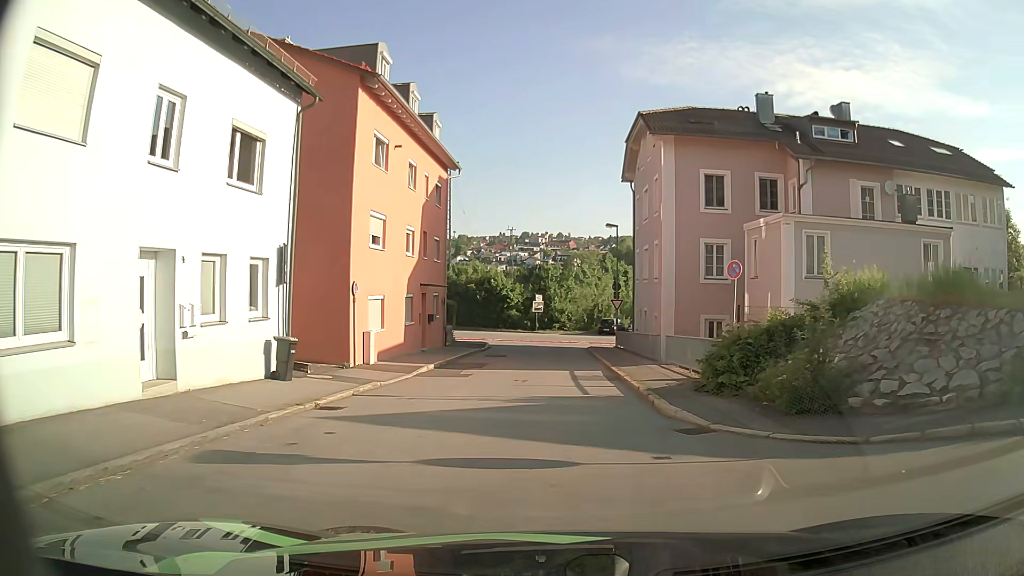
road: residential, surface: asphalt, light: Day
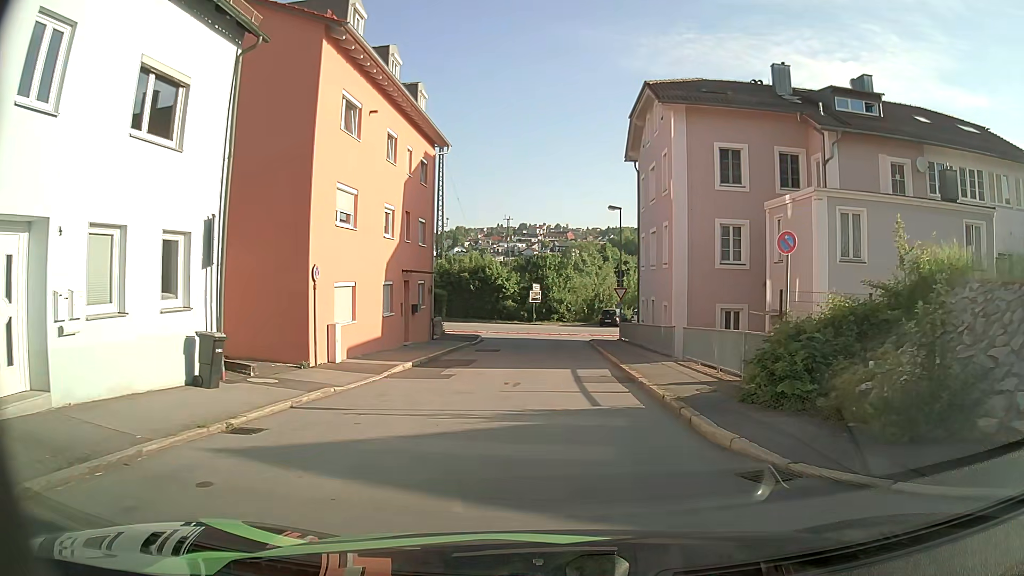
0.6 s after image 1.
(0.0, +3.4) m; -1°
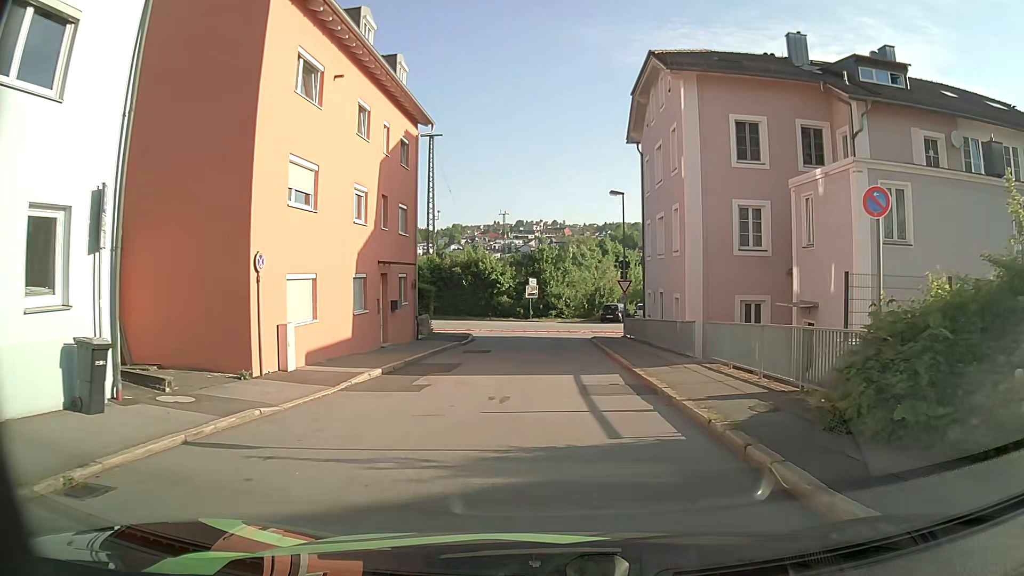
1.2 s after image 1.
(0.0, +3.4) m; +1°
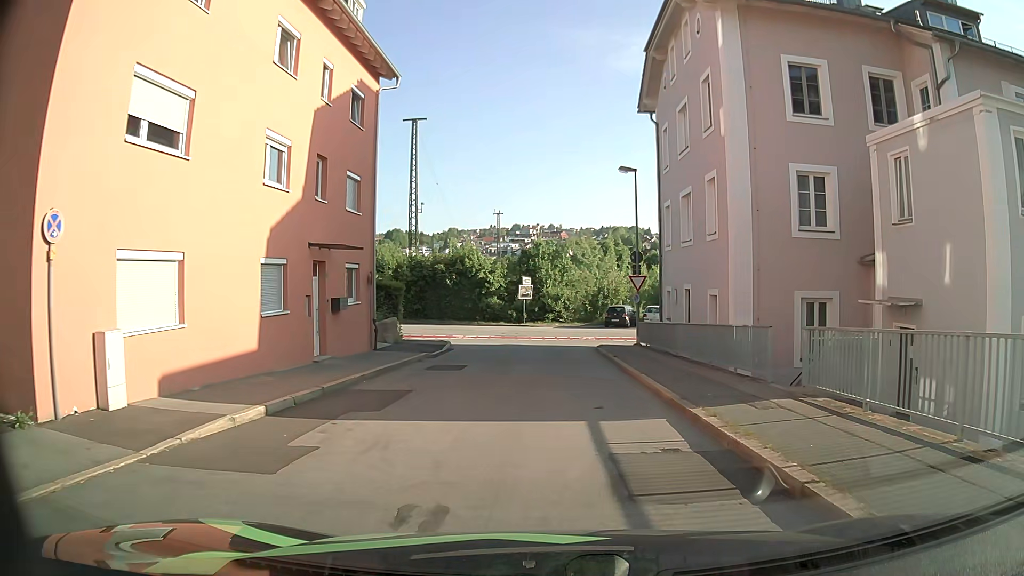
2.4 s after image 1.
(-0.1, +6.8) m; 0°
